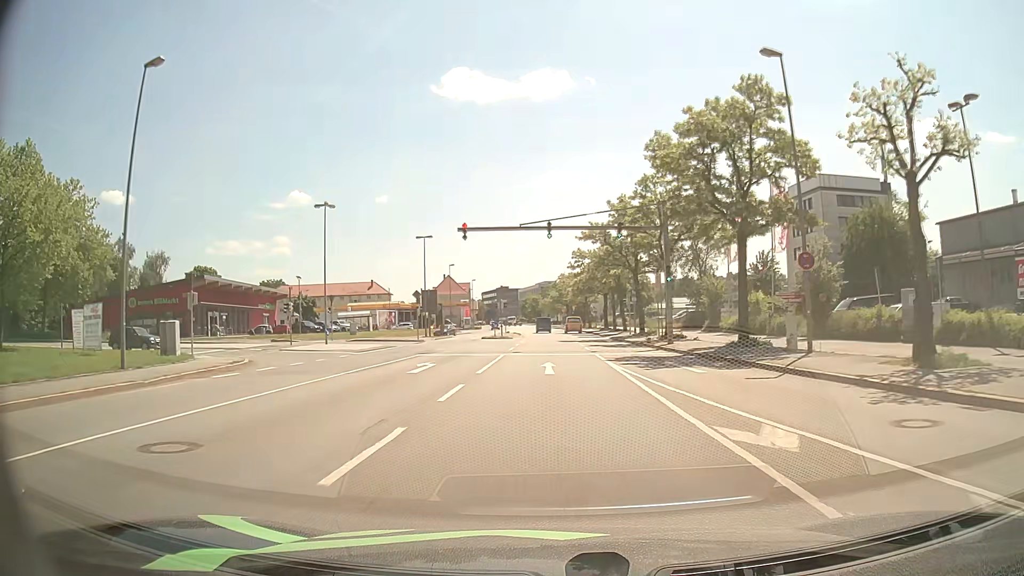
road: primary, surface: asphalt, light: Day
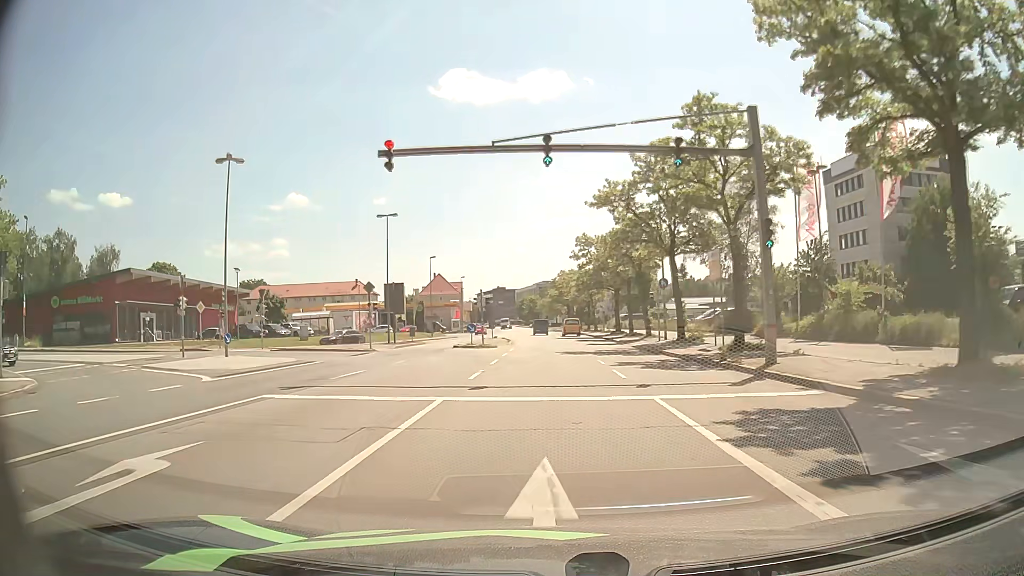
(0.0, +15.7) m; 0°
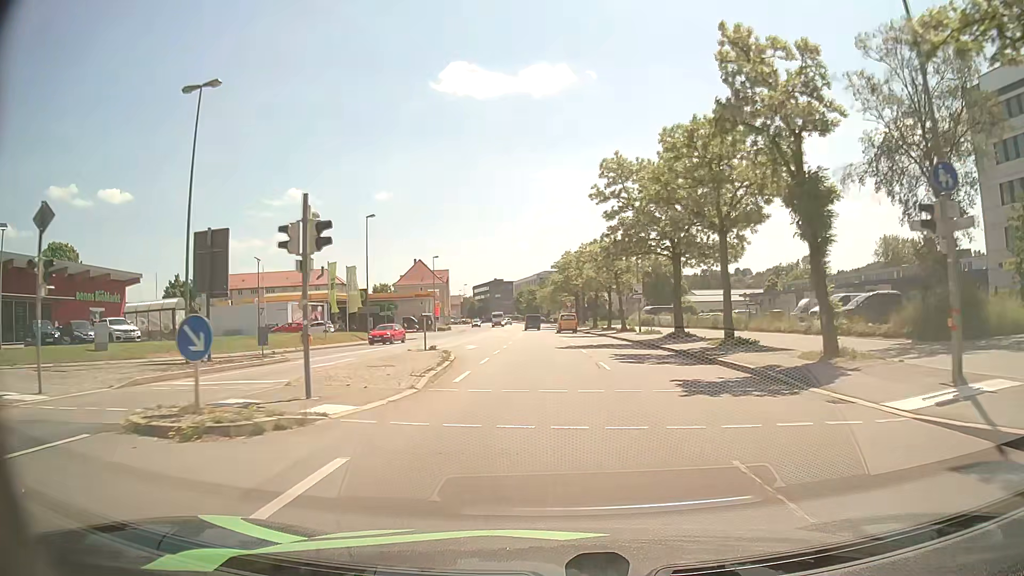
(+0.1, +31.2) m; 0°
(0, +10) (0, +20) (0, +30) (0, +40) (0, +50) (0, +60) (0, +70) (-1, +80) (-2, +90) (-3, +100) m
